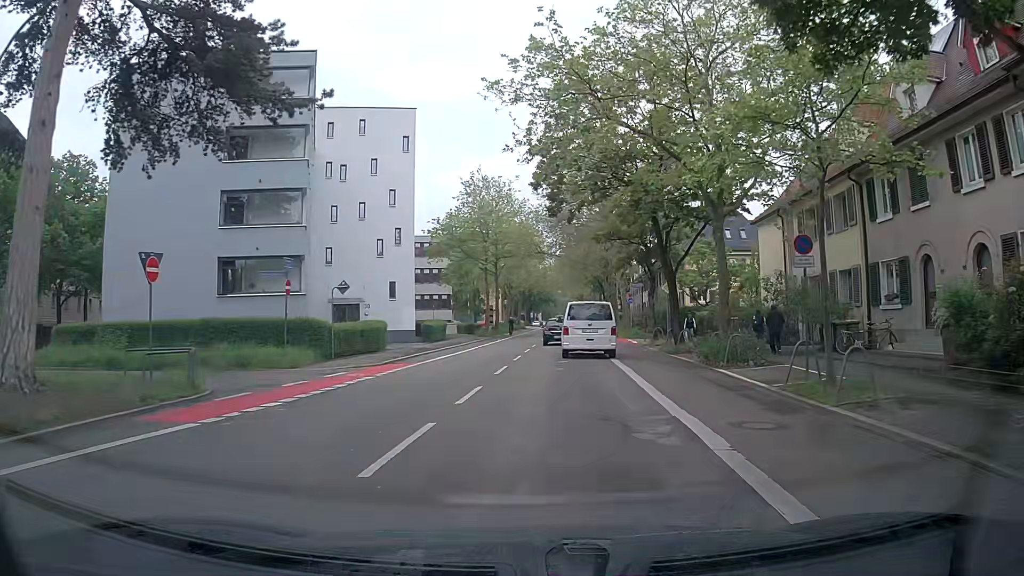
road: secondary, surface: asphalt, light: Day
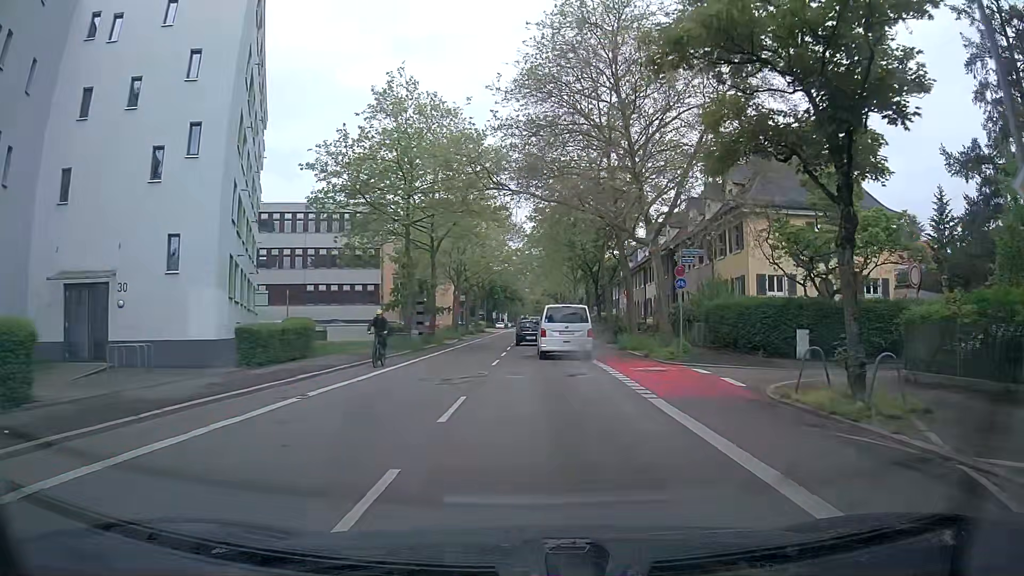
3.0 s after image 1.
(+0.2, +25.9) m; 0°
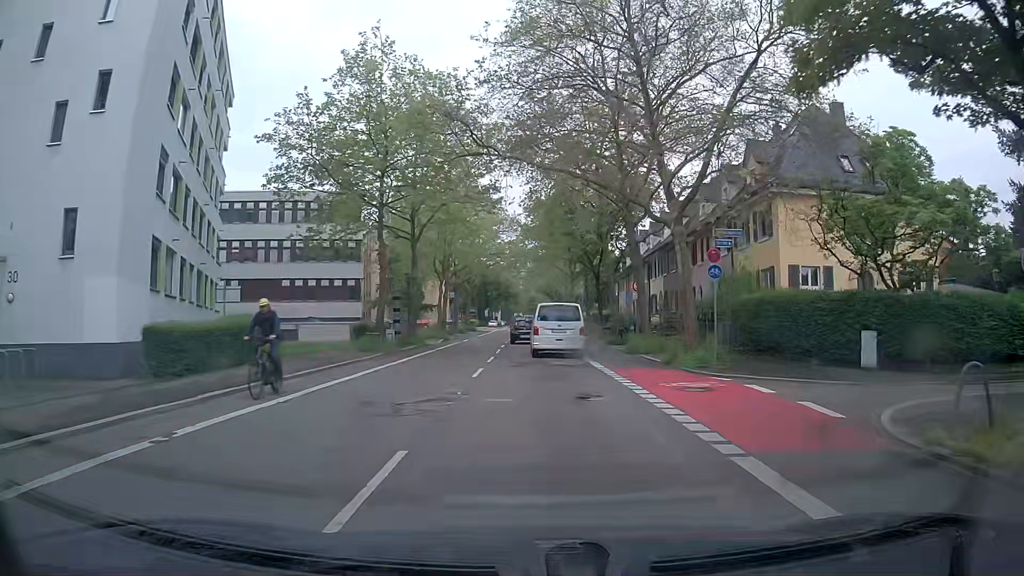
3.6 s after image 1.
(+0.1, +5.4) m; +2°
